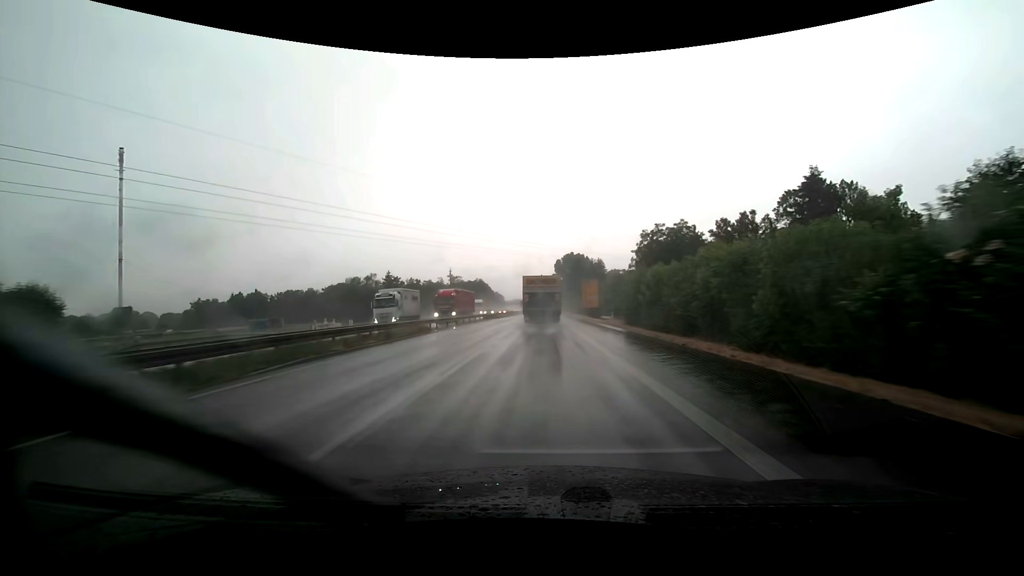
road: trunk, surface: asphalt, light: Day
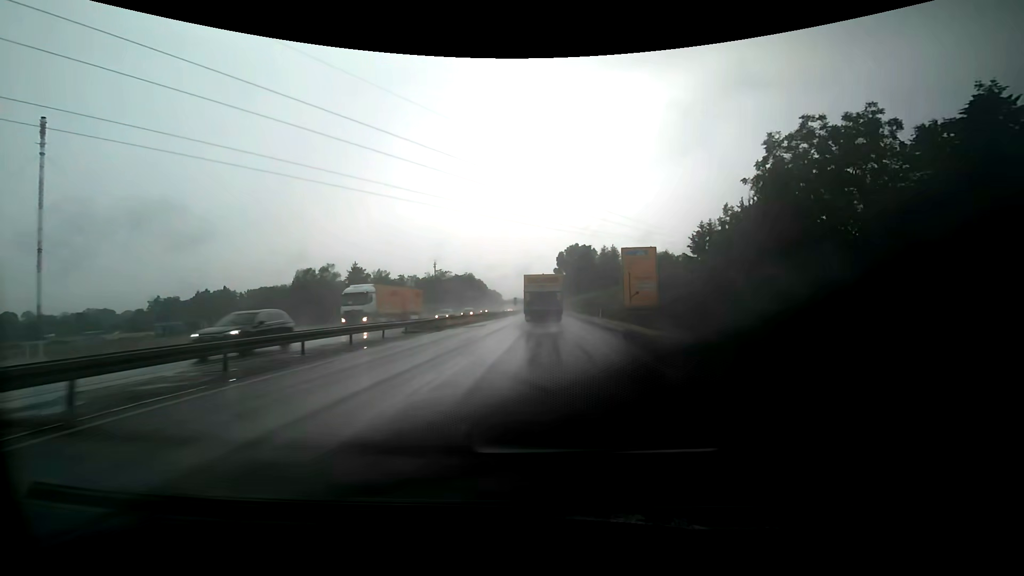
(0.0, +40.7) m; 0°
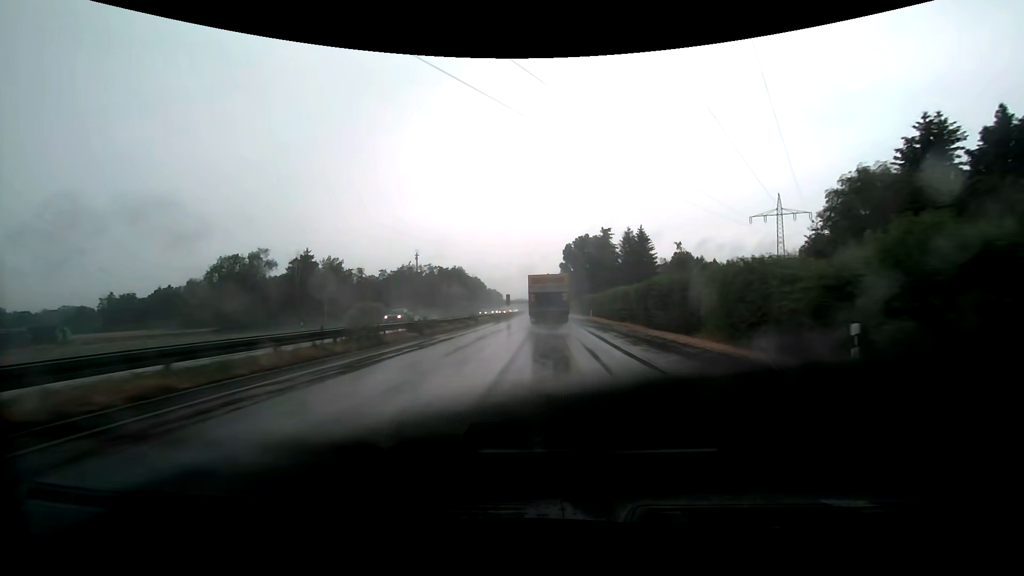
(-0.2, +41.1) m; 0°
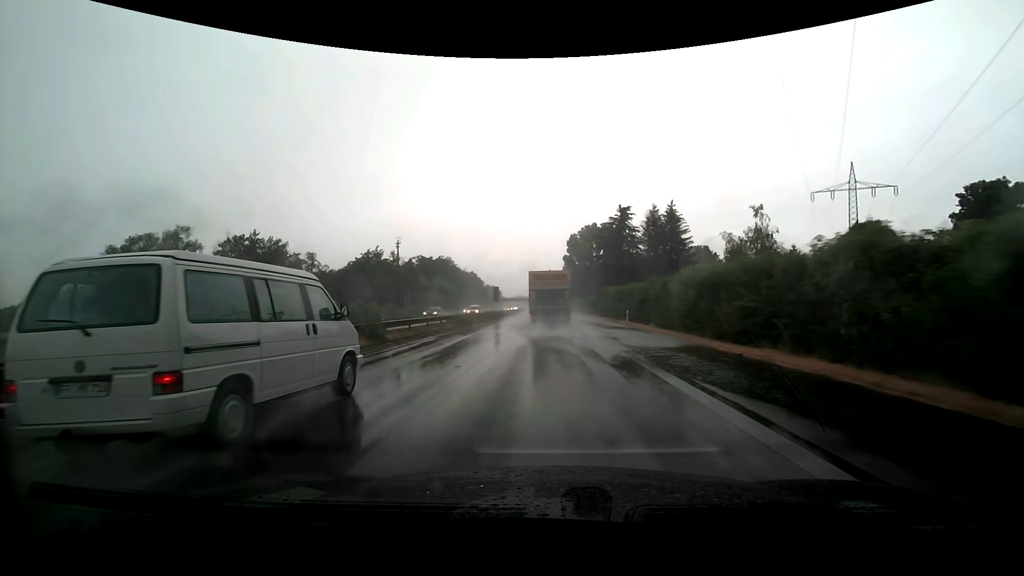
(-0.1, +27.4) m; 0°
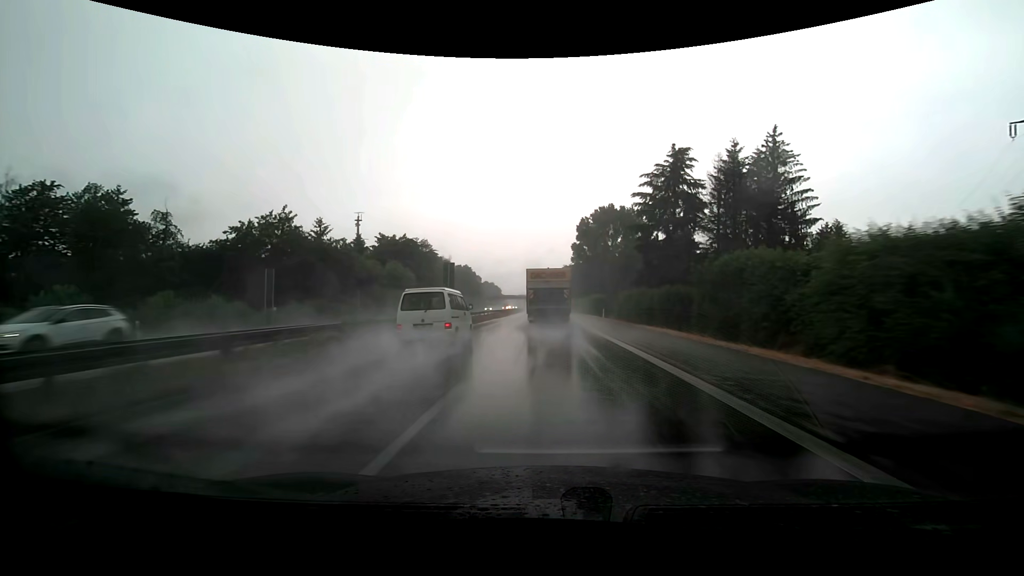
(0.0, +39.8) m; 0°
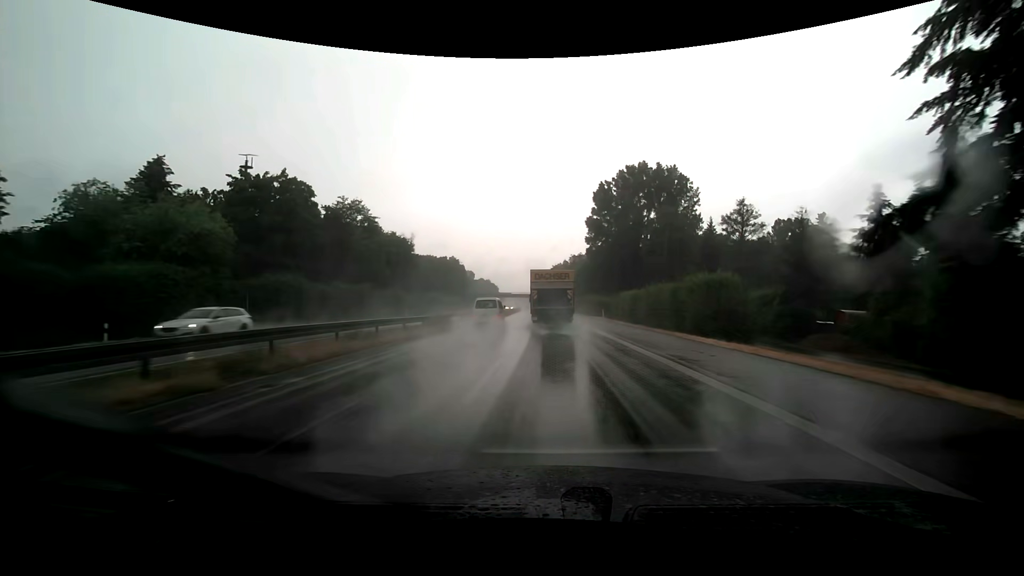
(-0.2, +50.6) m; 0°
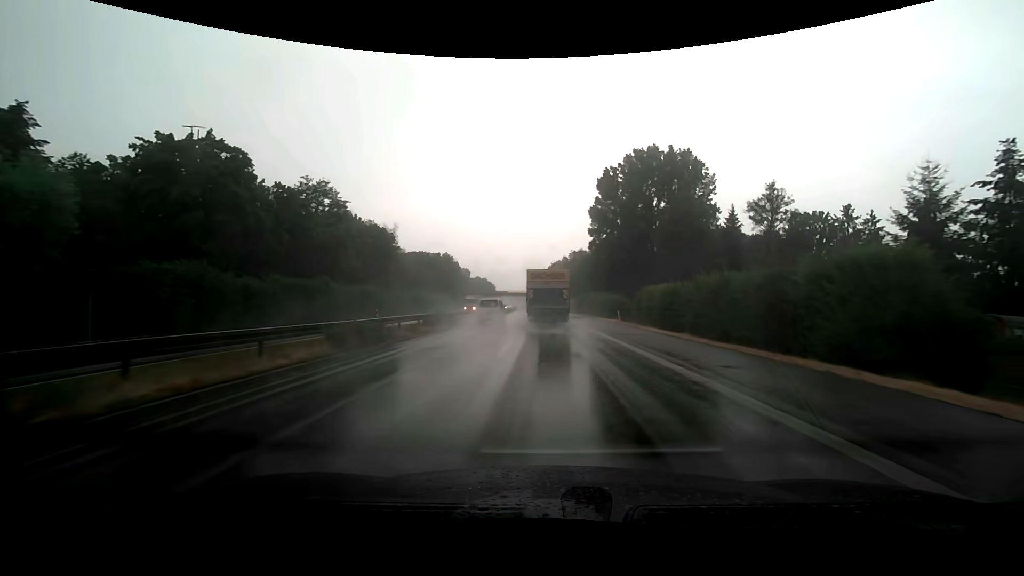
(0.0, +12.3) m; 0°
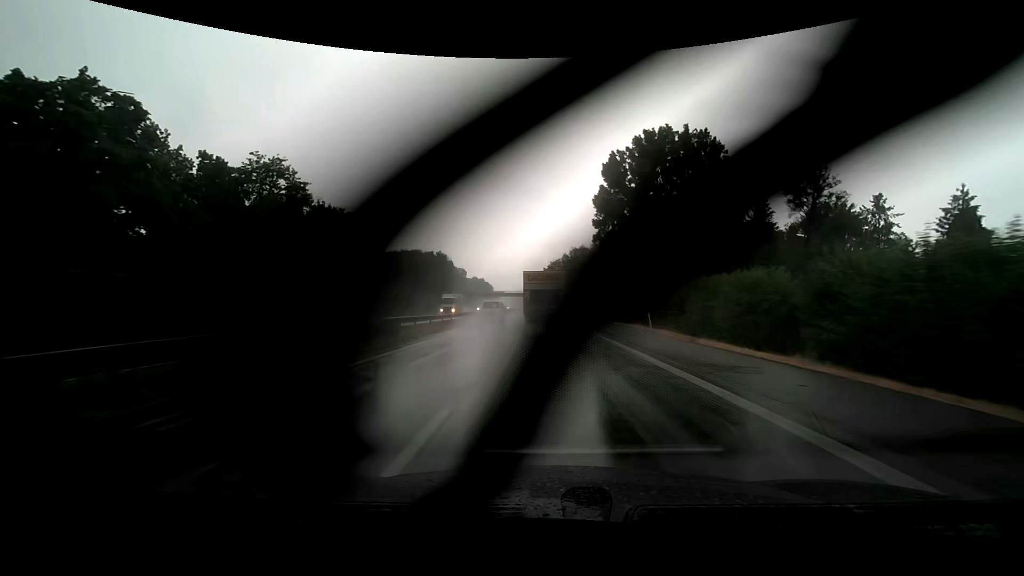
(0.0, +12.2) m; 0°
(0, +10) (0, +20) (0, +30) (0, +40) (0, +50) (0, +60) (-1, +70) (-1, +80) (-1, +90) (-1, +100) m
